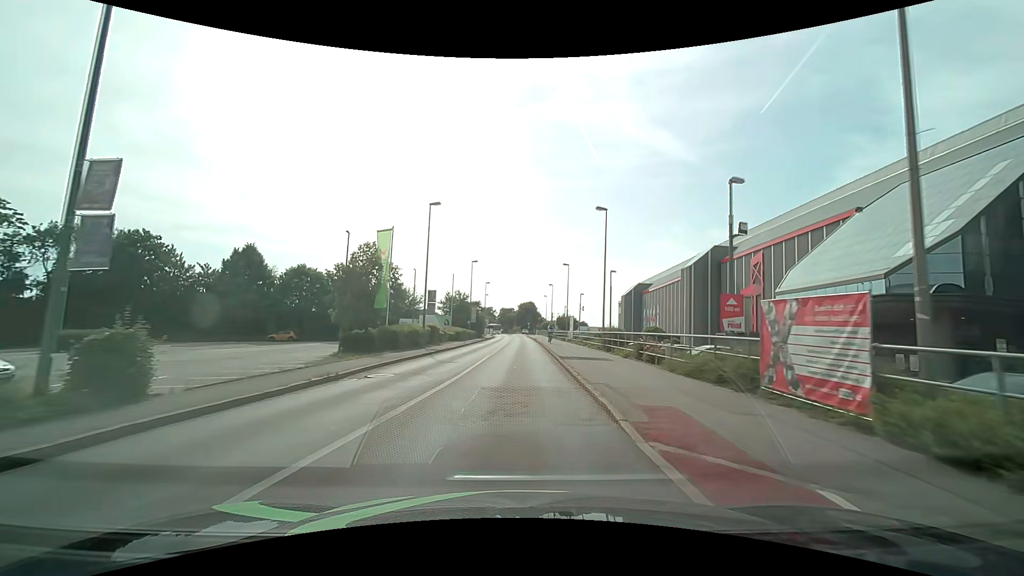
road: tertiary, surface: asphalt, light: Day
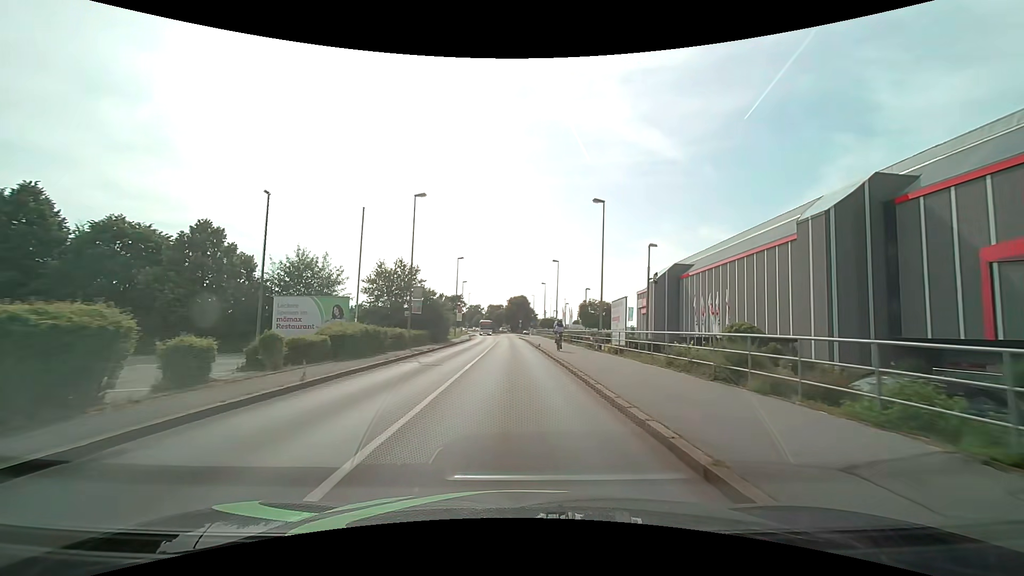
(+0.4, +31.9) m; +1°
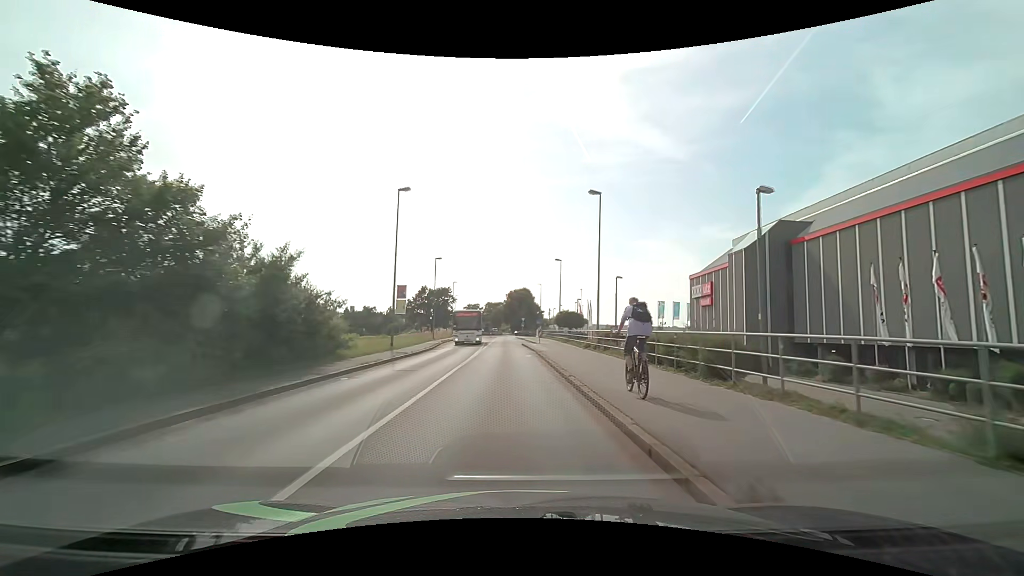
(+0.2, +32.0) m; 0°
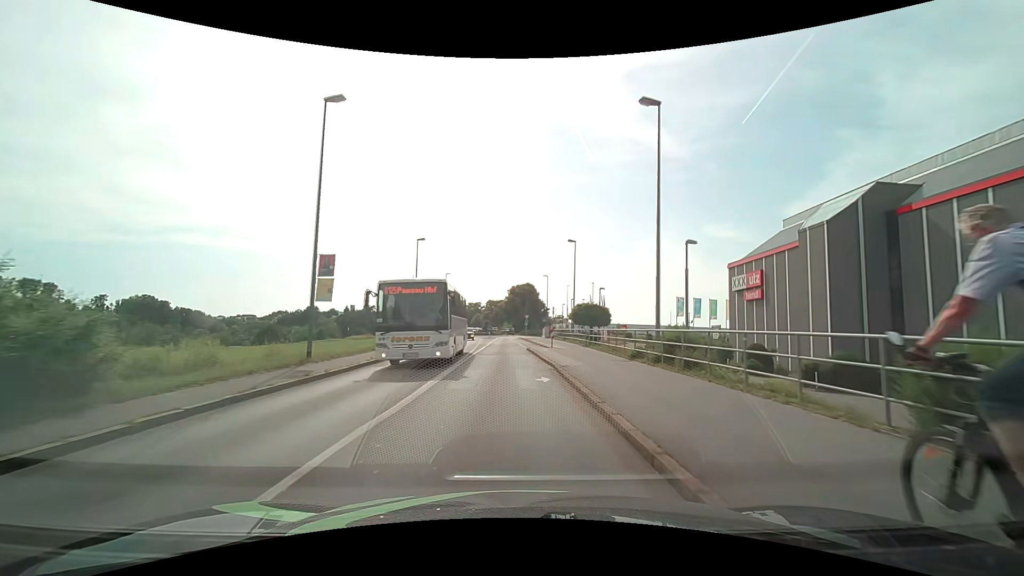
(0.0, +12.6) m; 0°
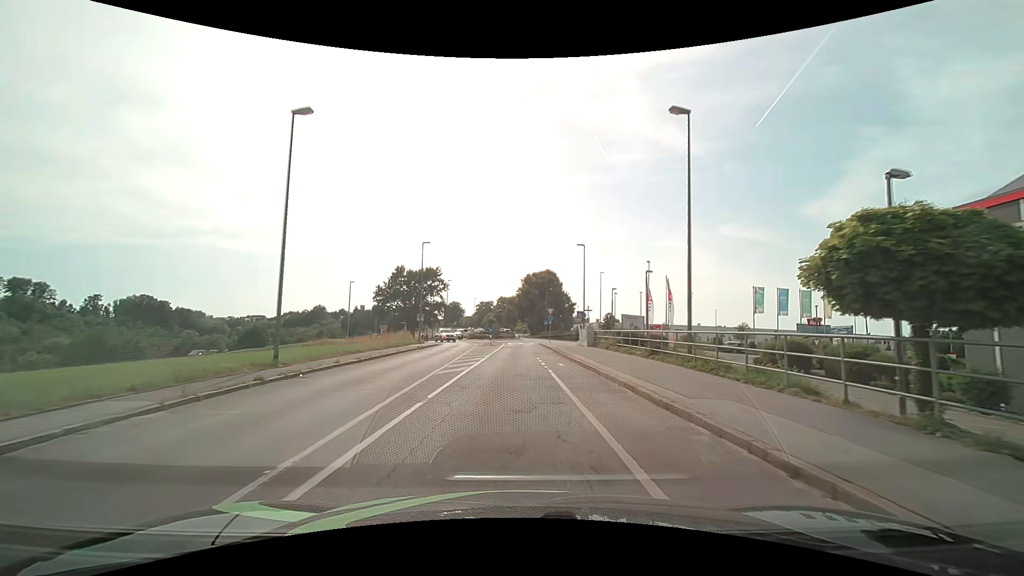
(-0.2, +29.5) m; -2°
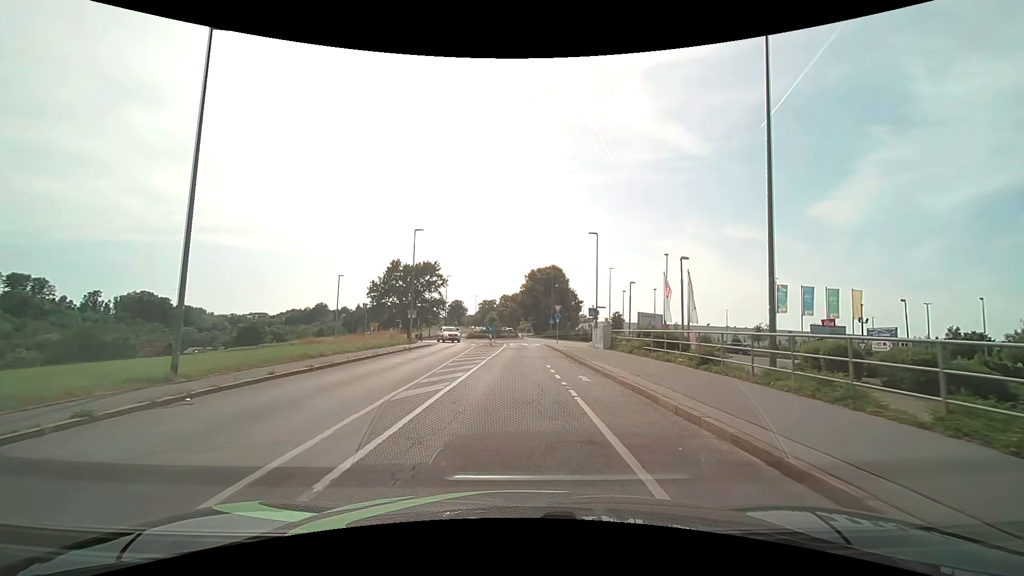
(0.0, +5.7) m; 0°
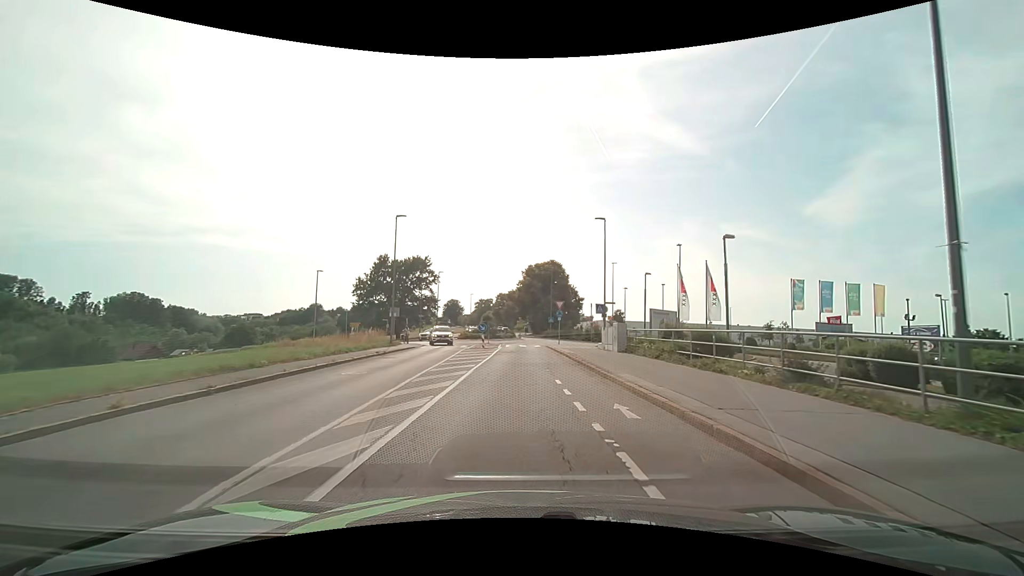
(0.0, +5.5) m; 0°
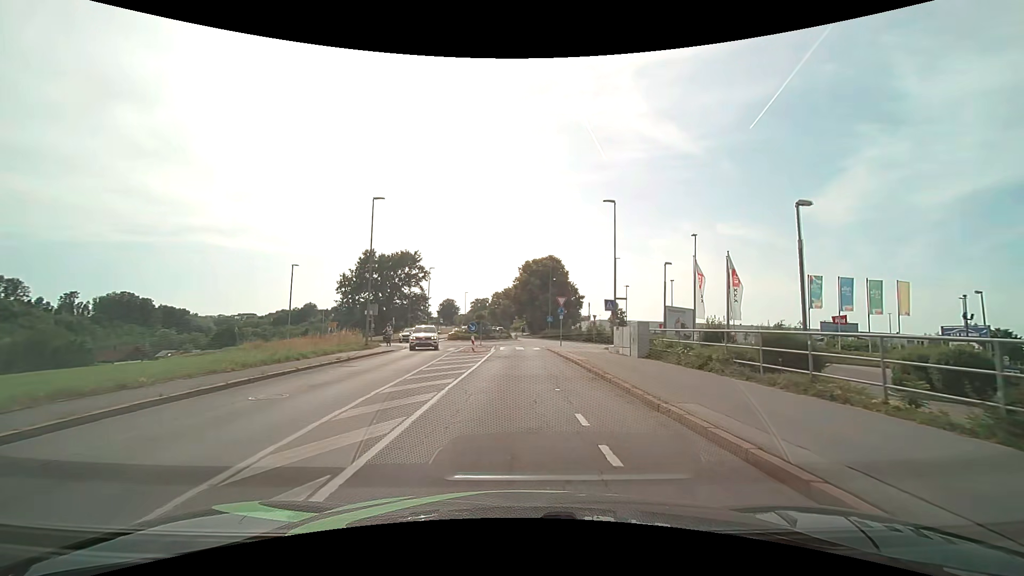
(0.0, +5.2) m; 0°
(0, +10) (0, +20) (0, +30) (+1, +40) (+4, +49) (+4, +59) (0, +68) (-2, +78) (-3, +88) (-3, +98) m
